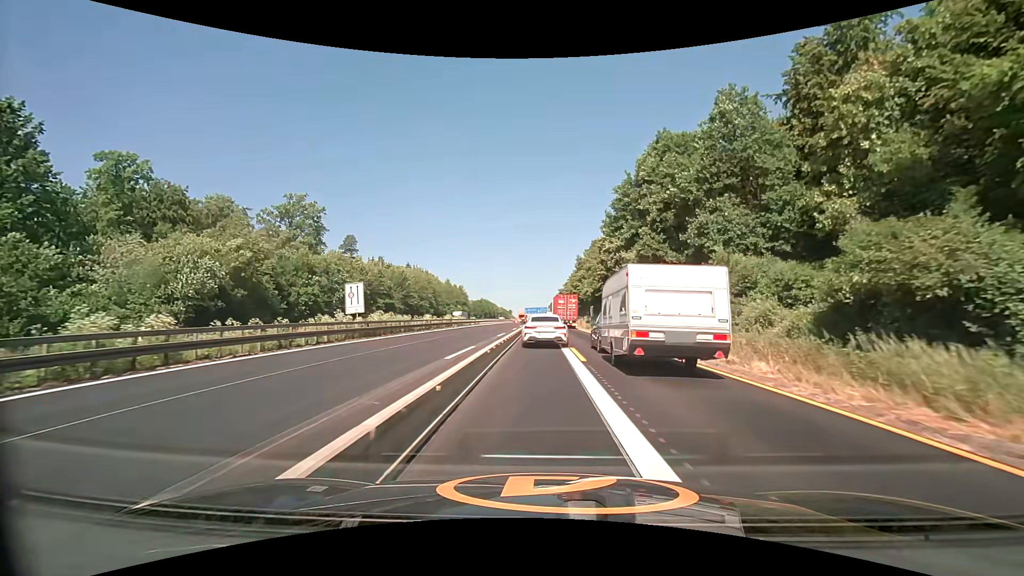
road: motorway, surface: asphalt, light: Day
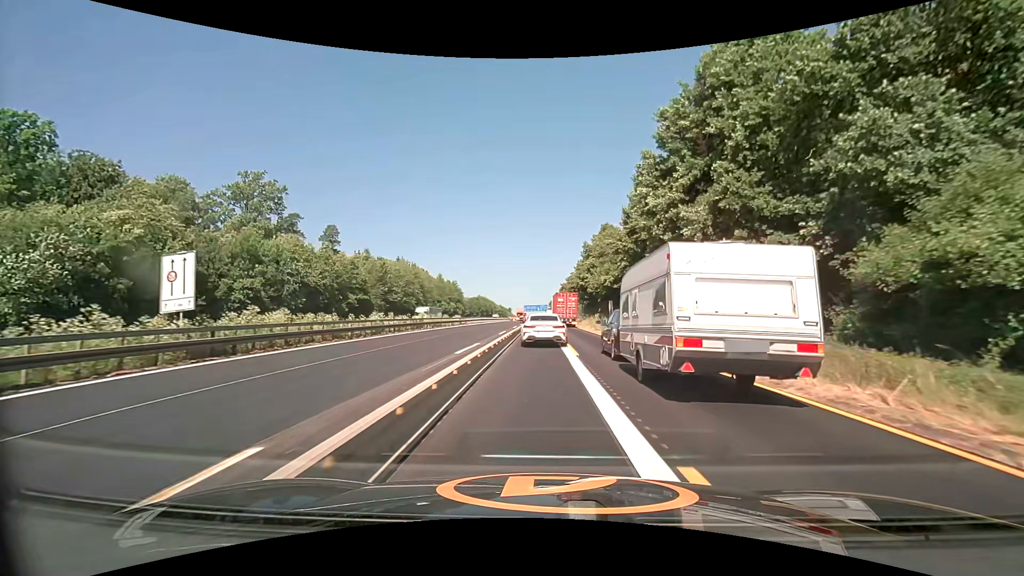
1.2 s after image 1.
(0.0, +16.5) m; 0°
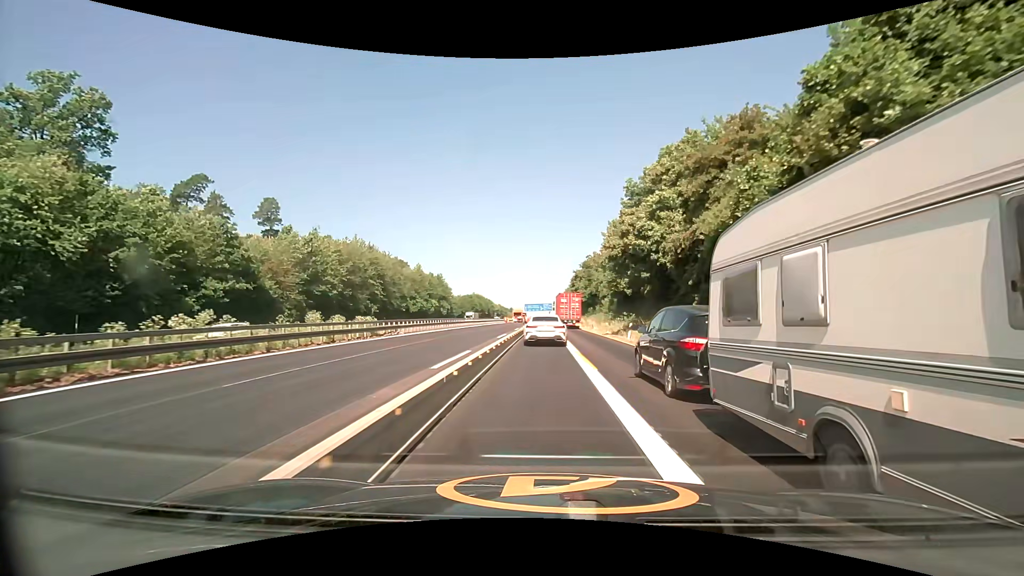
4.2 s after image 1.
(-0.3, +40.6) m; -1°
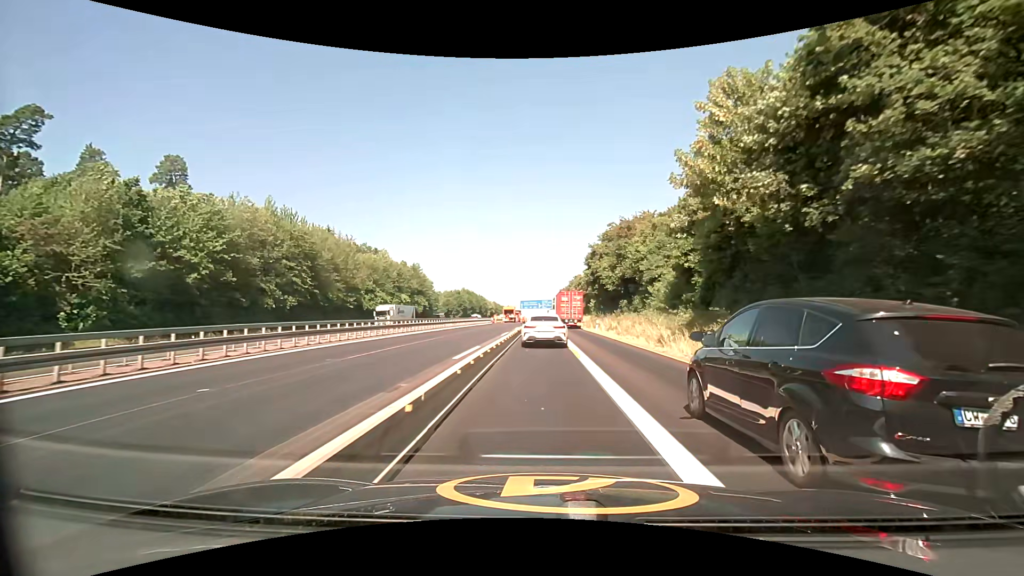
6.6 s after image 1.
(+0.1, +33.6) m; 0°
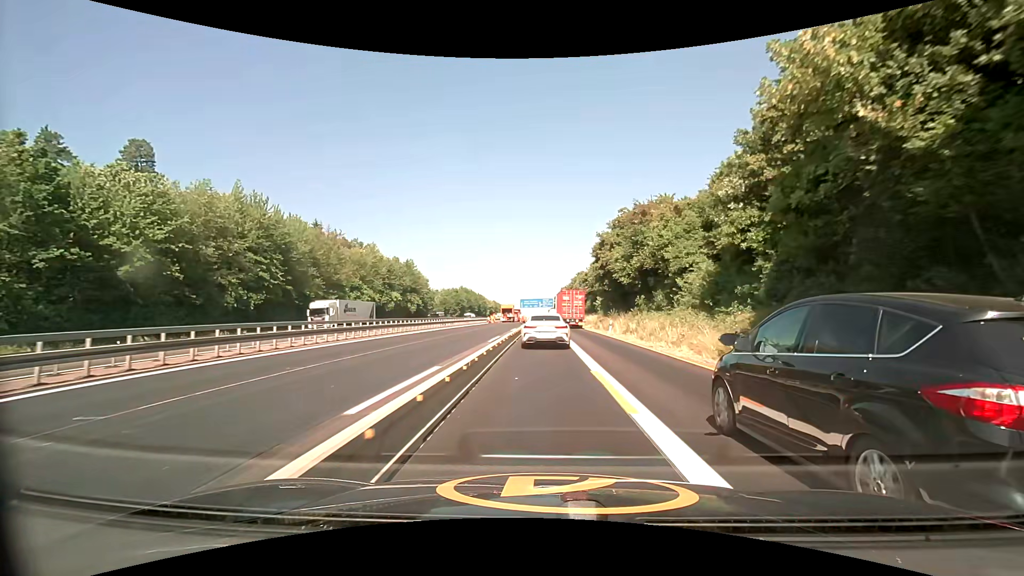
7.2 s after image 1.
(0.0, +8.5) m; 0°
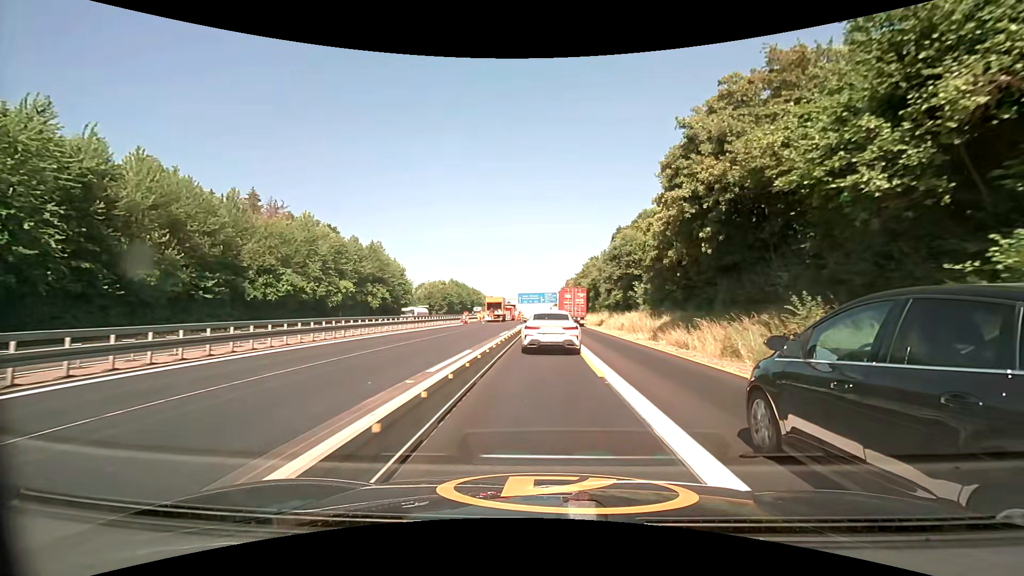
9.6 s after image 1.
(0.0, +31.1) m; 0°
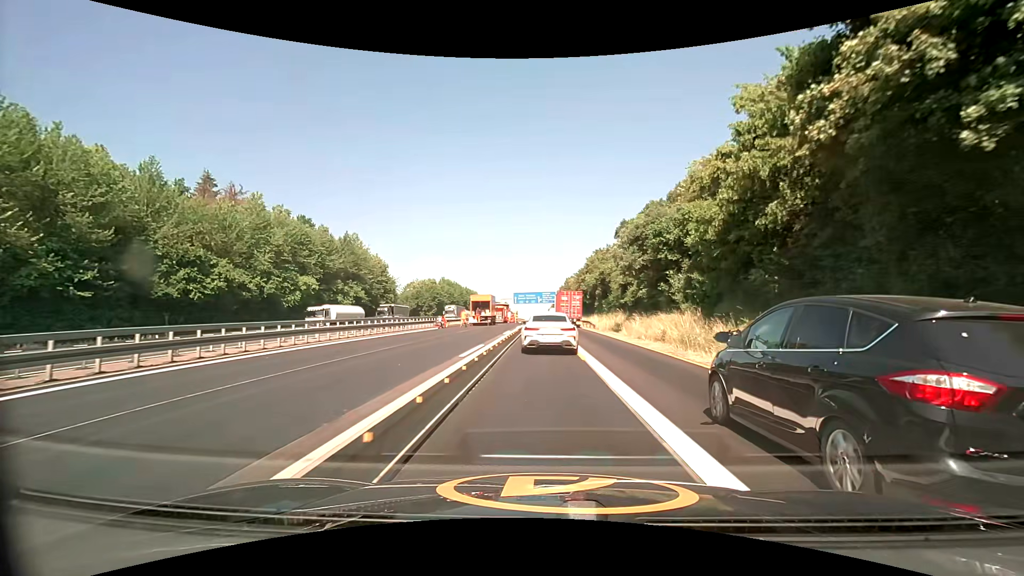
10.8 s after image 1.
(0.0, +13.7) m; 0°
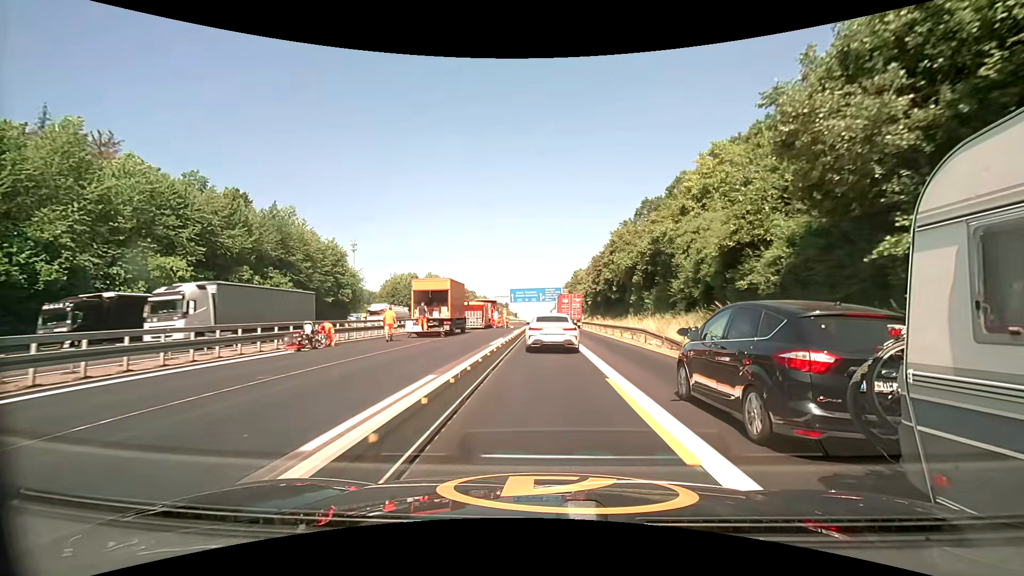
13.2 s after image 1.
(-0.1, +28.8) m; 0°
(0, +10) (0, +20) (0, +30) (0, +40) (0, +50) (0, +60) (0, +70) (0, +80) (0, +90) (0, +100) m
